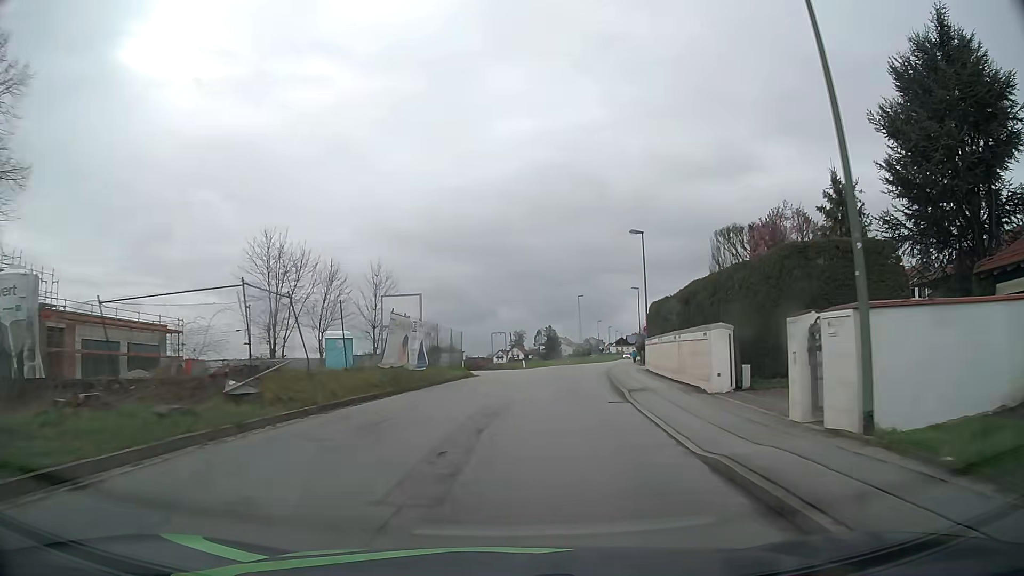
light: Day
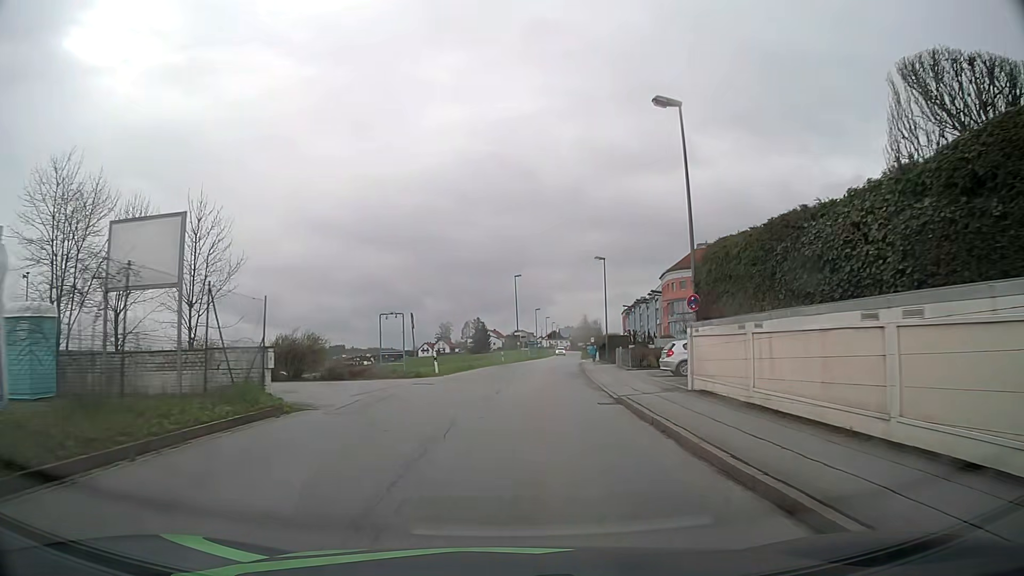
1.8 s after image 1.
(+1.1, +20.5) m; +7°
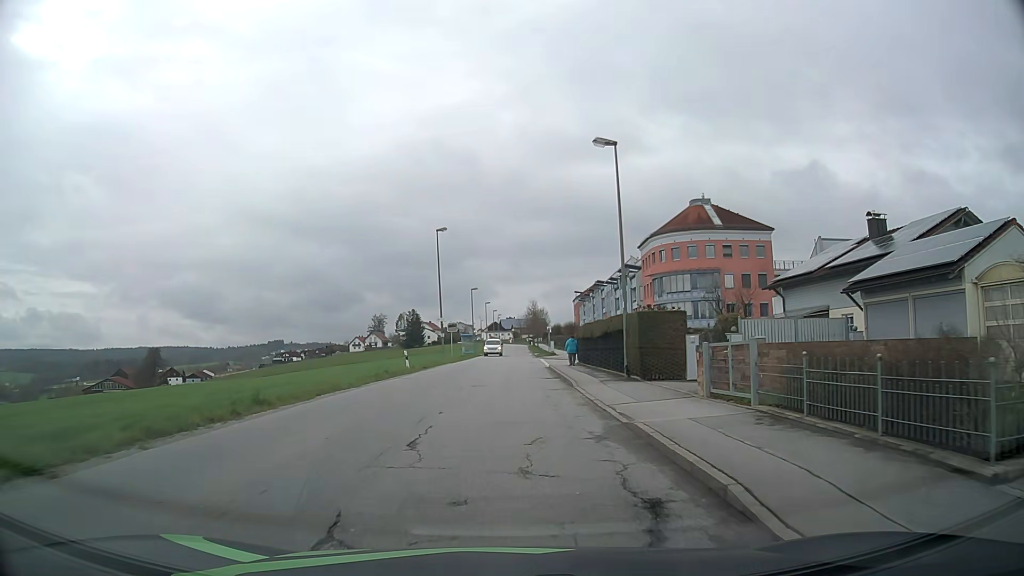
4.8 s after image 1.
(+1.3, +28.3) m; +4°
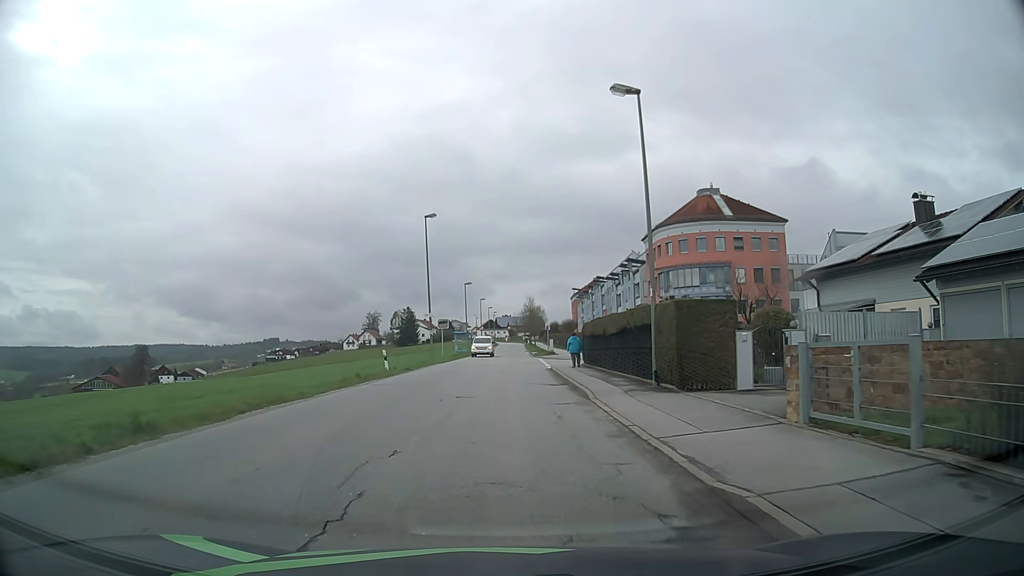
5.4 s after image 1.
(0.0, +4.8) m; 0°
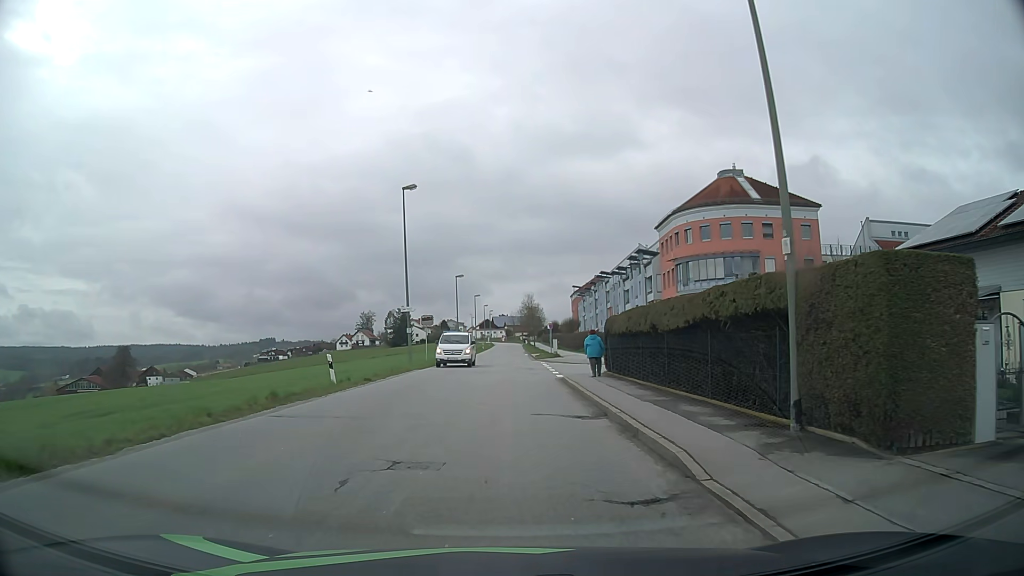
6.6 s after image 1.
(+0.1, +8.7) m; +1°
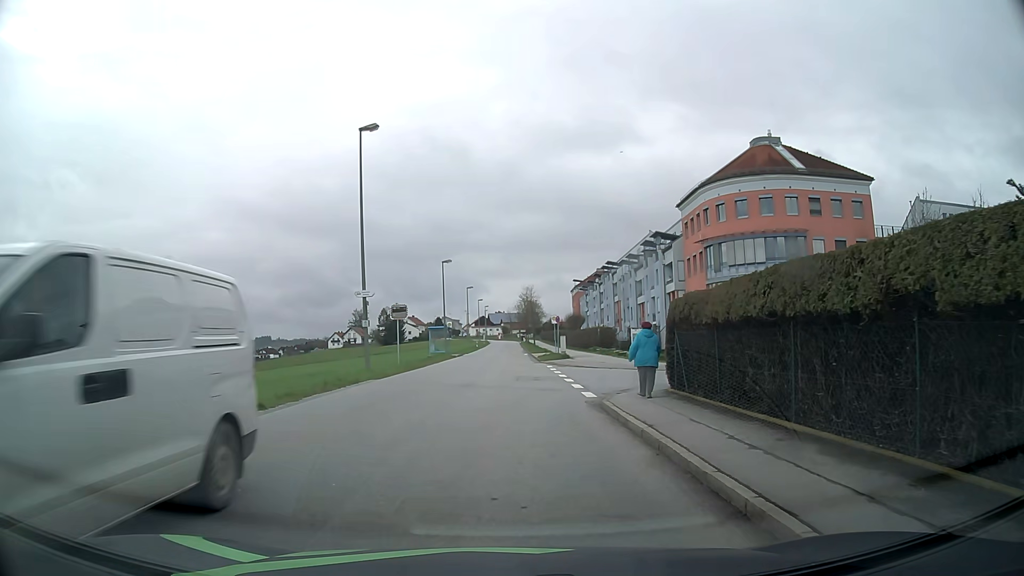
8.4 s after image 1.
(+0.1, +10.3) m; 0°
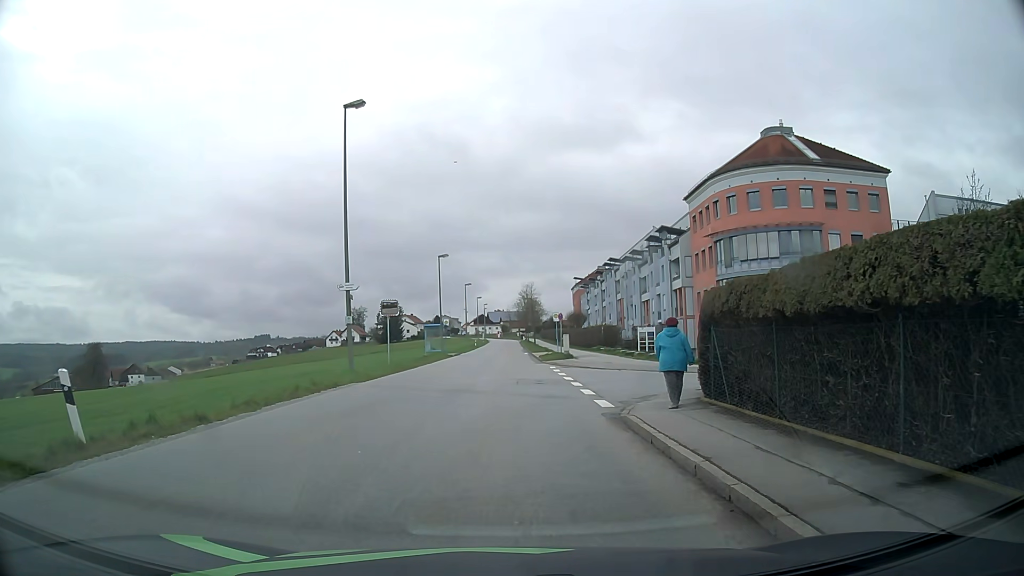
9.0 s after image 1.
(0.0, +2.6) m; 0°
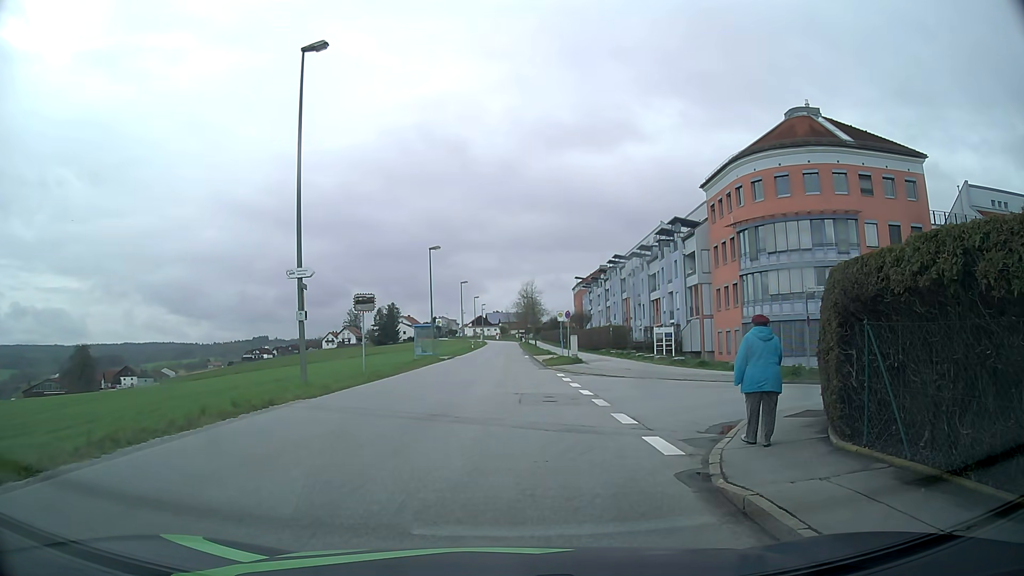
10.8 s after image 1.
(0.0, +5.2) m; 0°
(0, +10) (+7, +17) (+17, +19) (+27, +19) (+37, +19) (+47, +20) (+57, +20) (+67, +21) (+76, +23) (+86, +26) m
